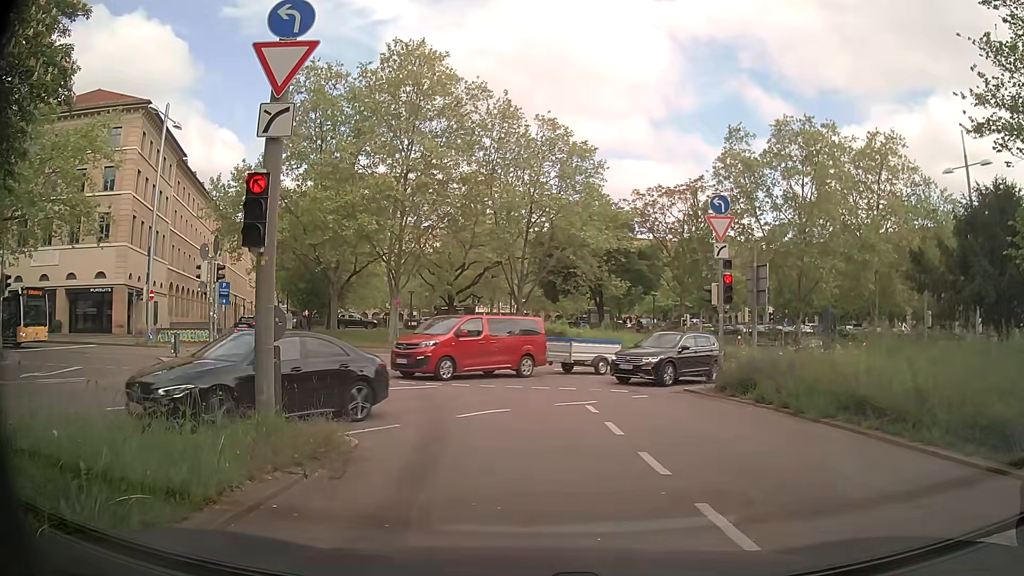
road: secondary_link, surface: asphalt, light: Day
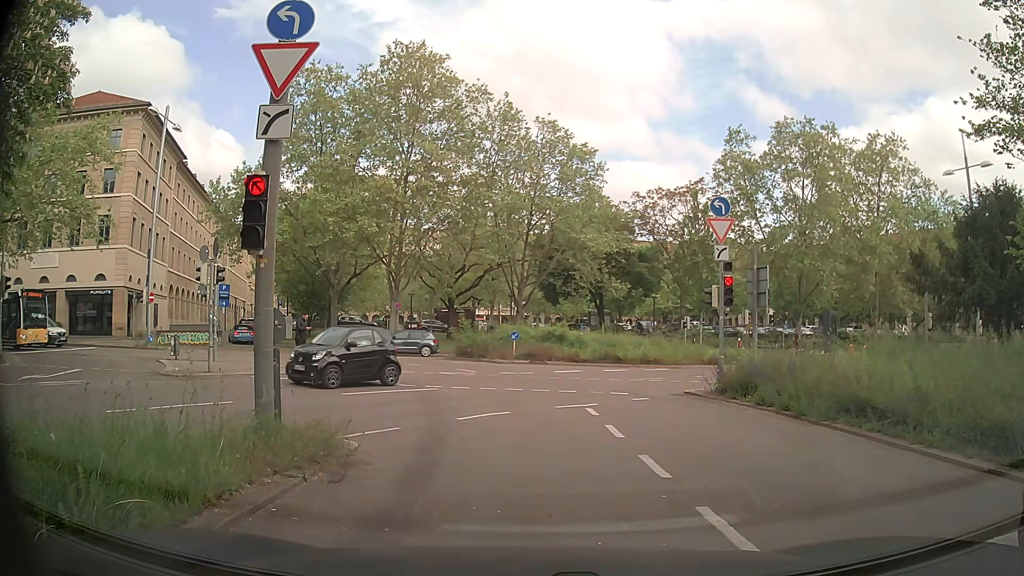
(0.0, +0.1) m; 0°
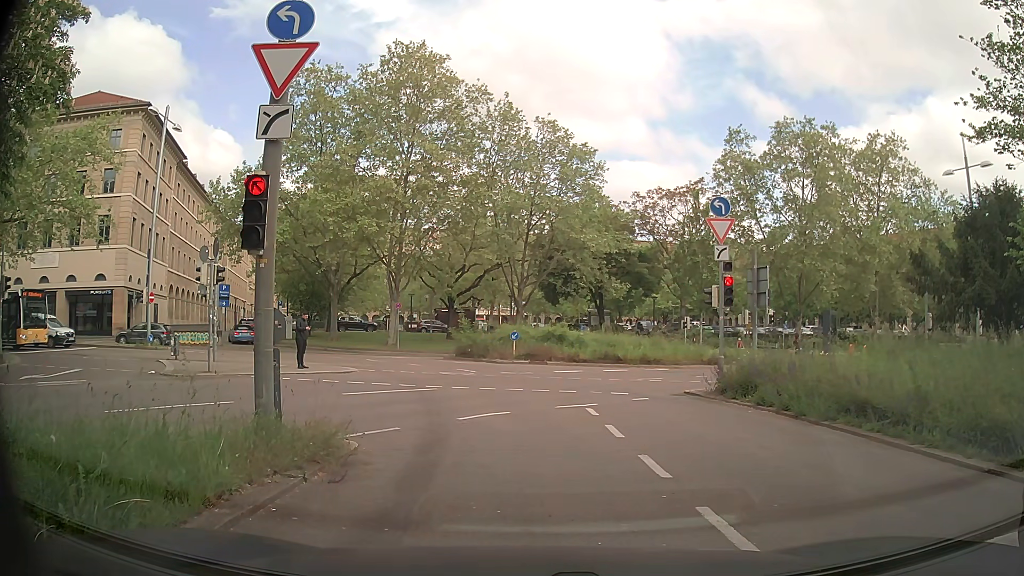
(0.0, 0.0) m; 0°
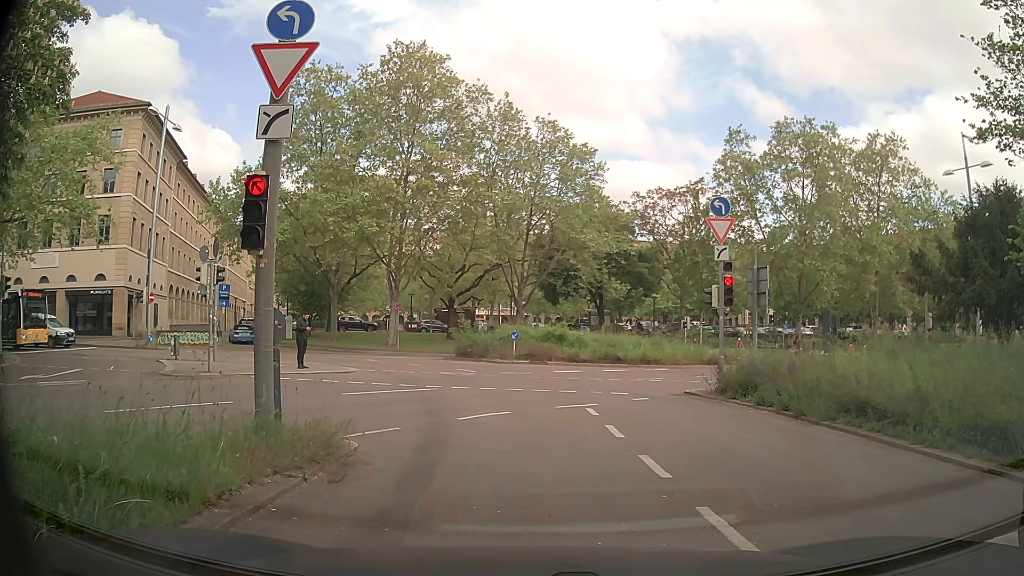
(0.0, 0.0) m; 0°
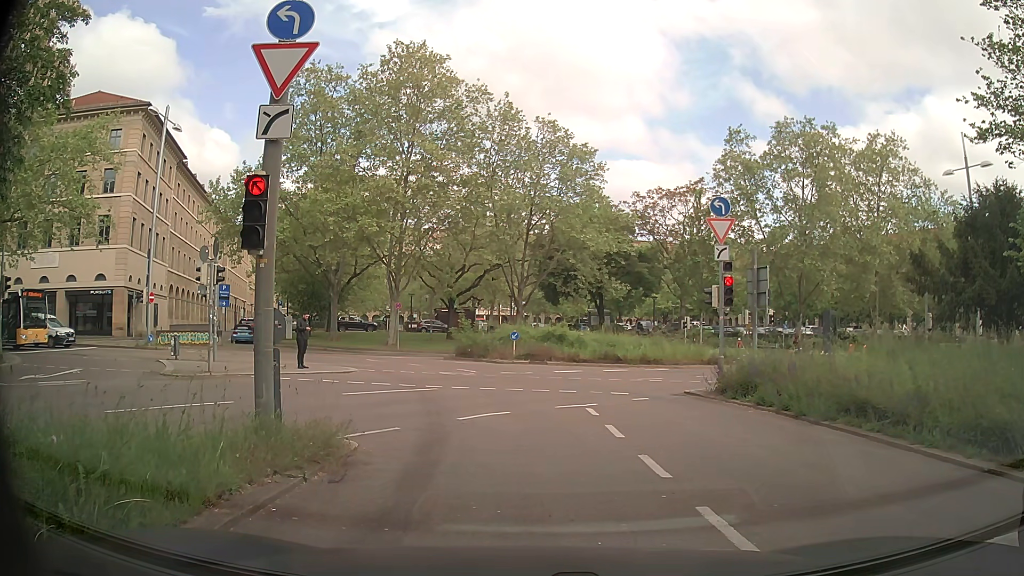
(0.0, 0.0) m; 0°
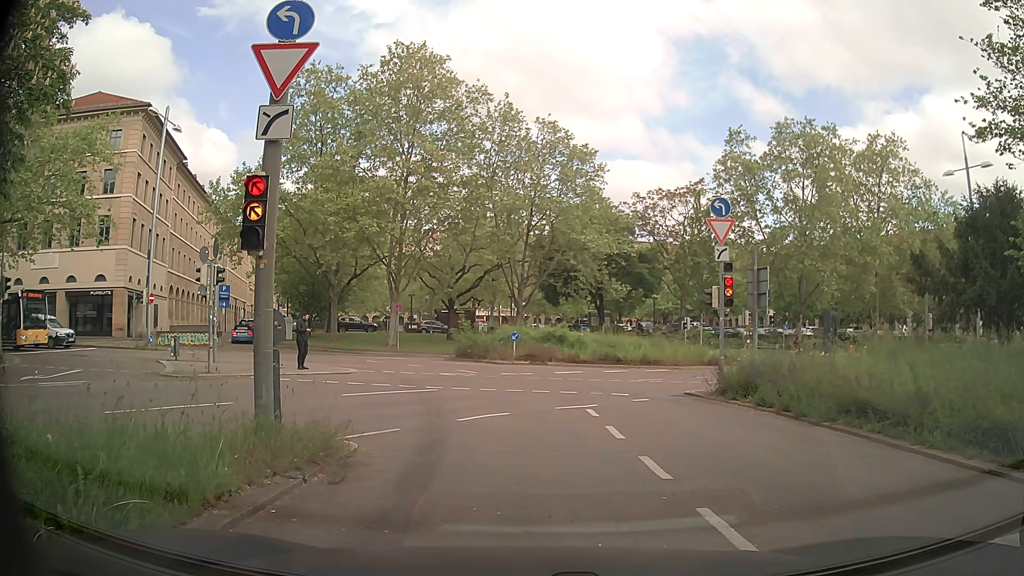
(0.0, 0.0) m; 0°
